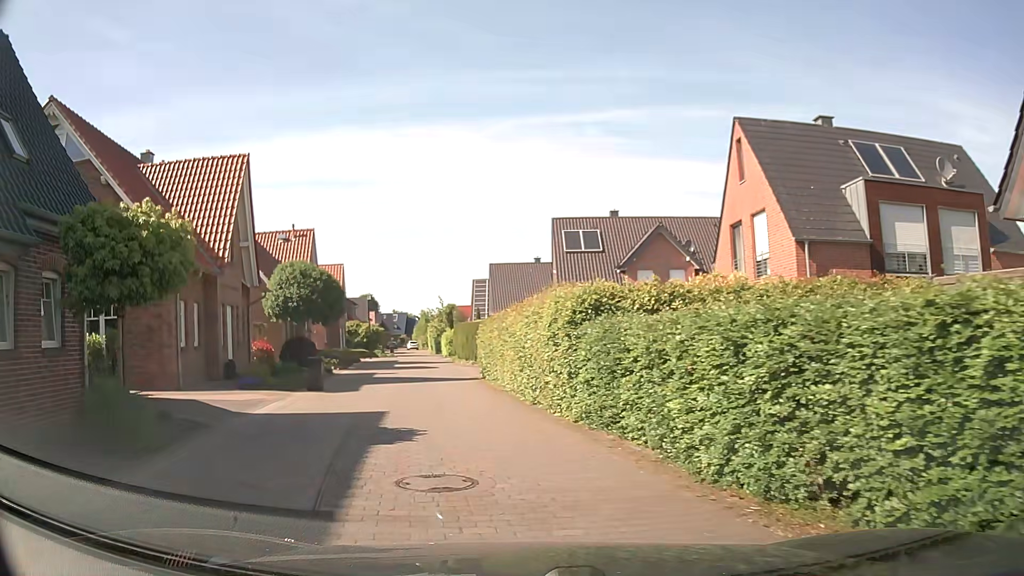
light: Day
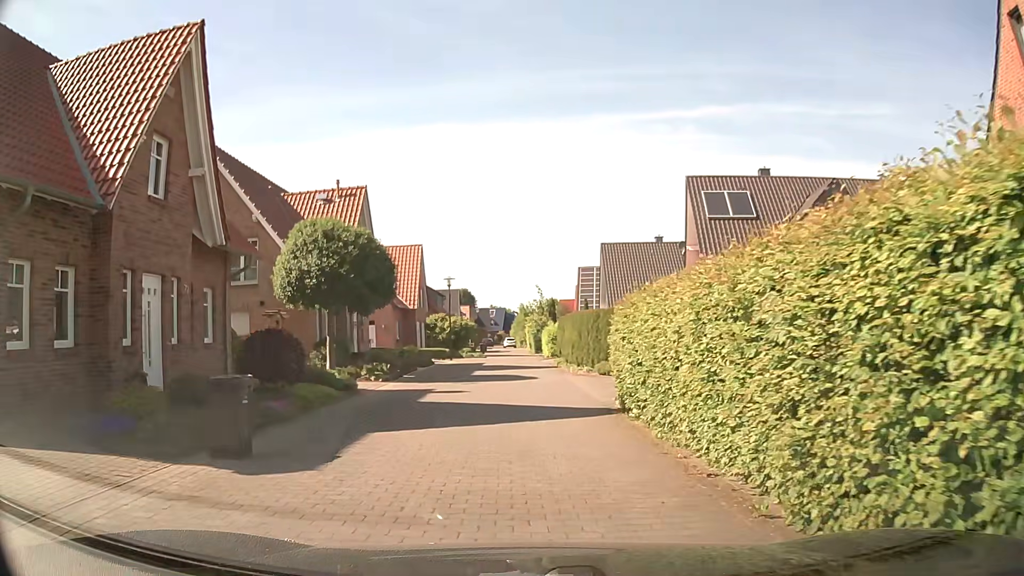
(-1.0, +11.6) m; -8°
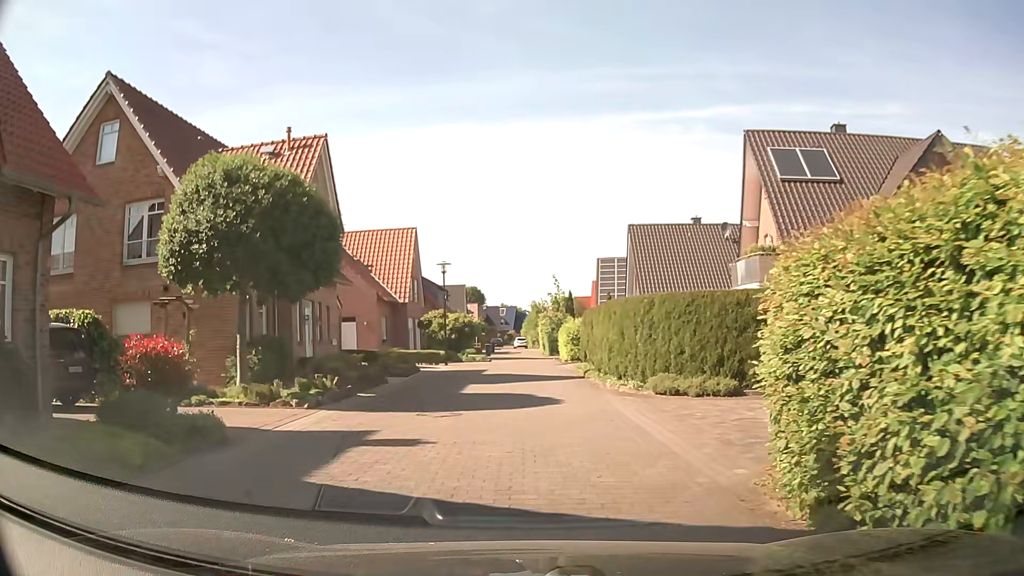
(-0.1, +8.4) m; -1°
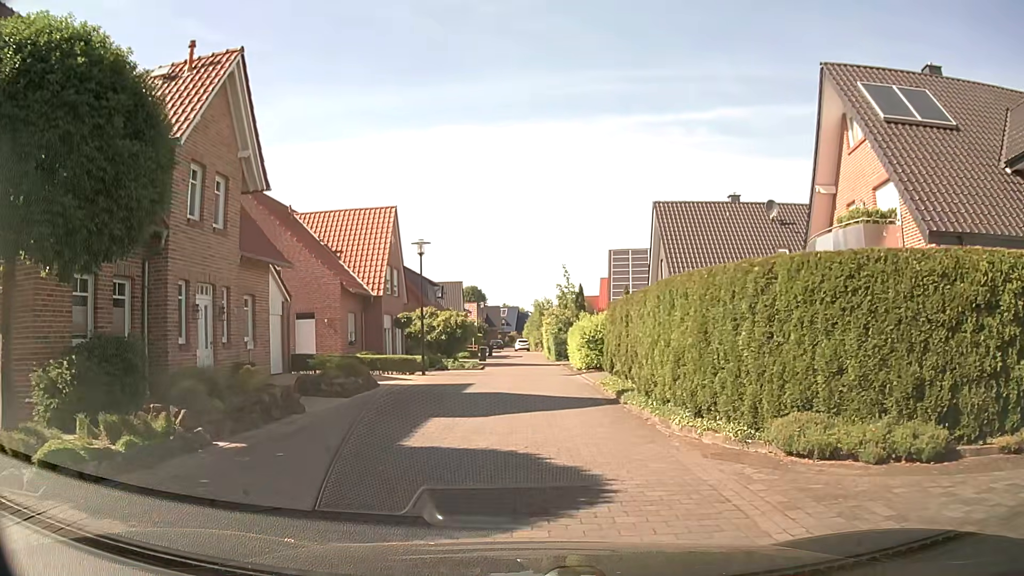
(0.0, +7.9) m; 0°
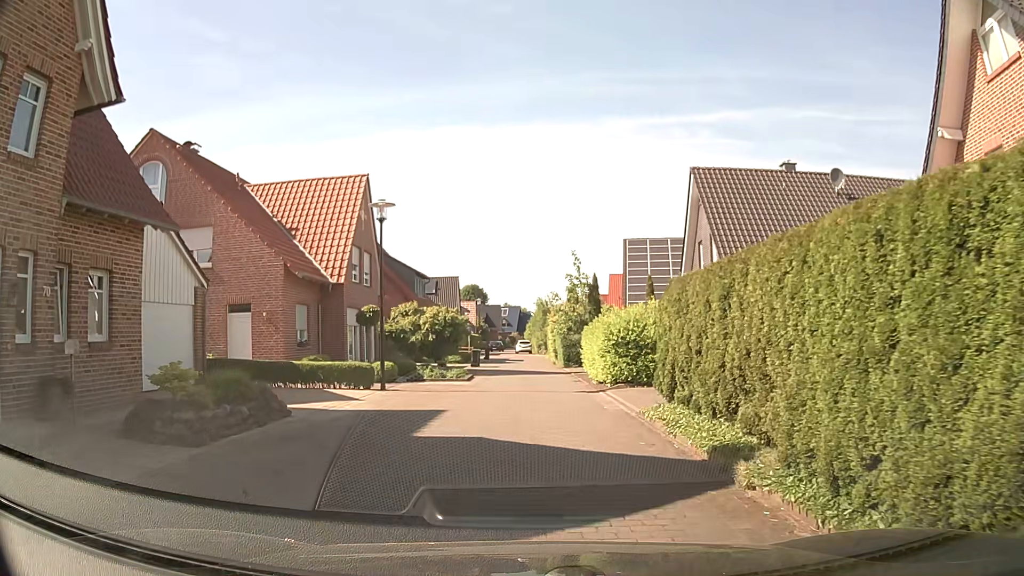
(0.0, +7.7) m; 0°
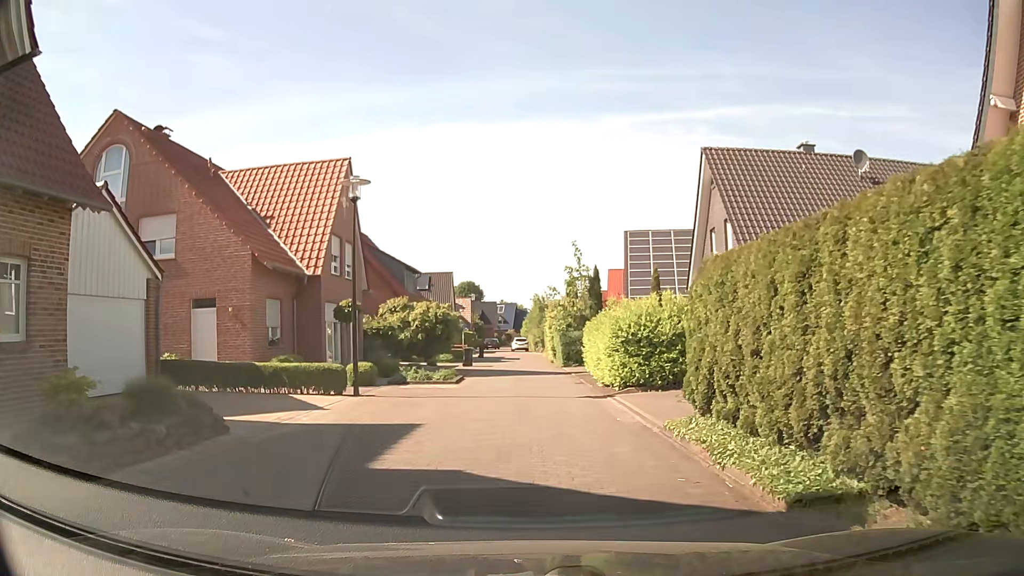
(0.0, +2.5) m; +1°
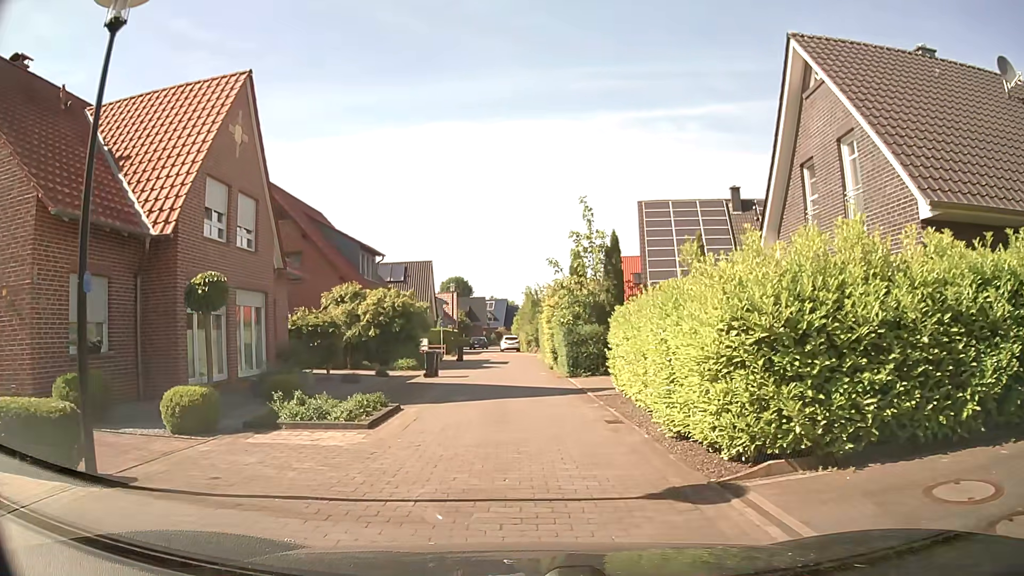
(0.0, +10.2) m; 0°
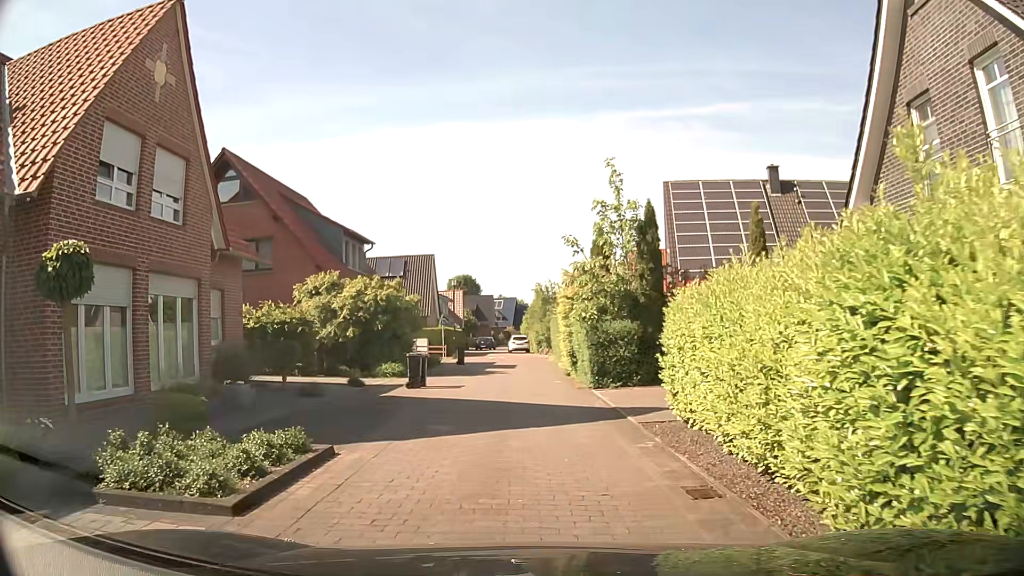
(-0.1, +5.1) m; -2°
(0, +10) (0, +20) (0, +30) (0, +40) (-2, +50) (-3, +60) (-2, +70) (-1, +80) (-2, +90) (0, +99) m
